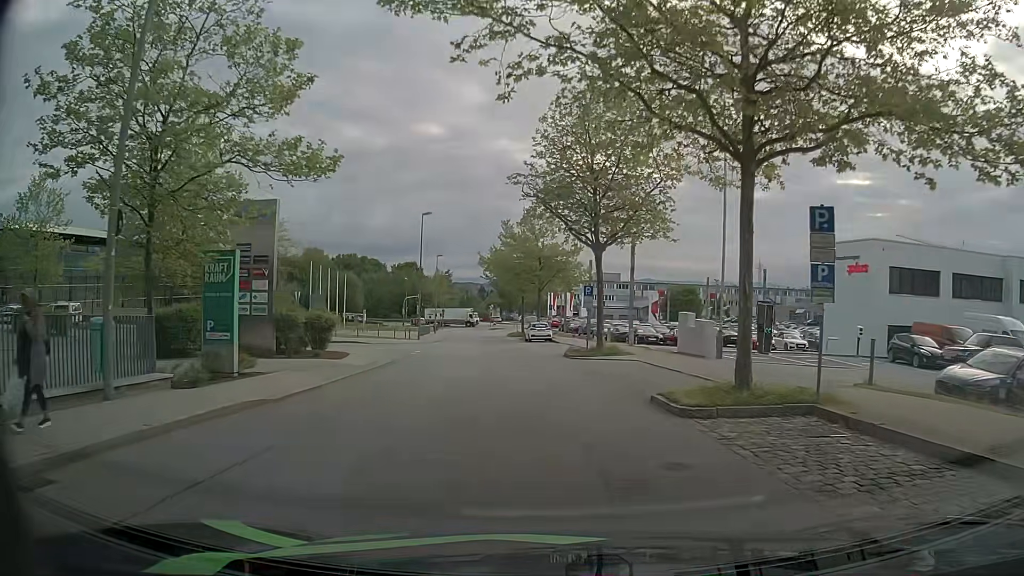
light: Day
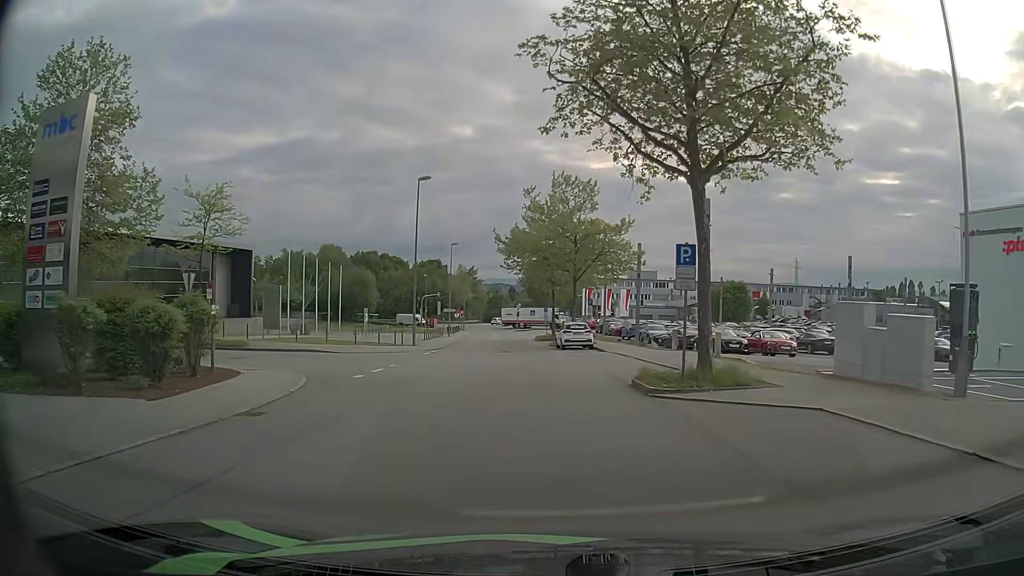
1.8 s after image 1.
(-0.3, +13.8) m; -4°
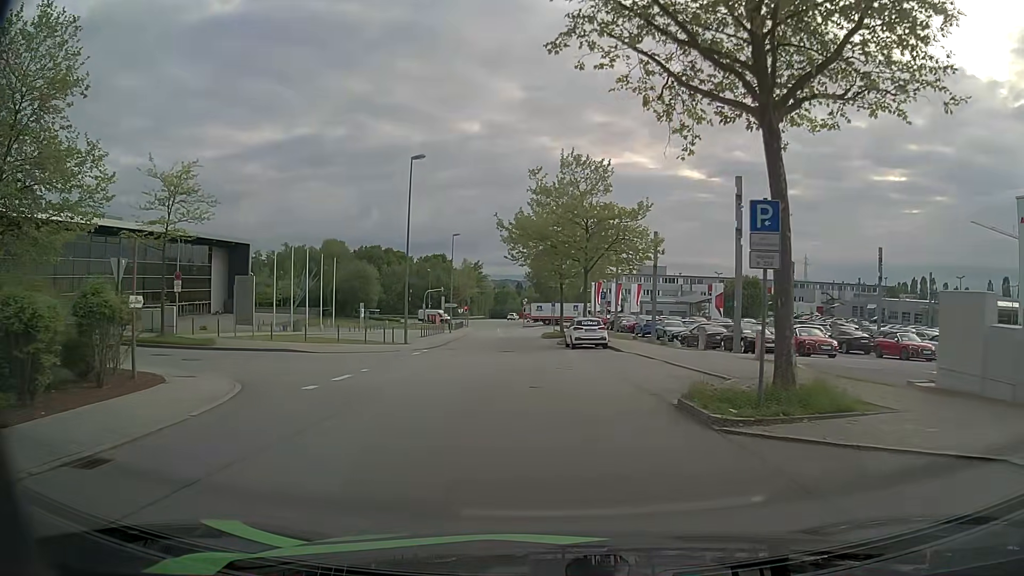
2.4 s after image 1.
(+0.1, +4.4) m; +1°
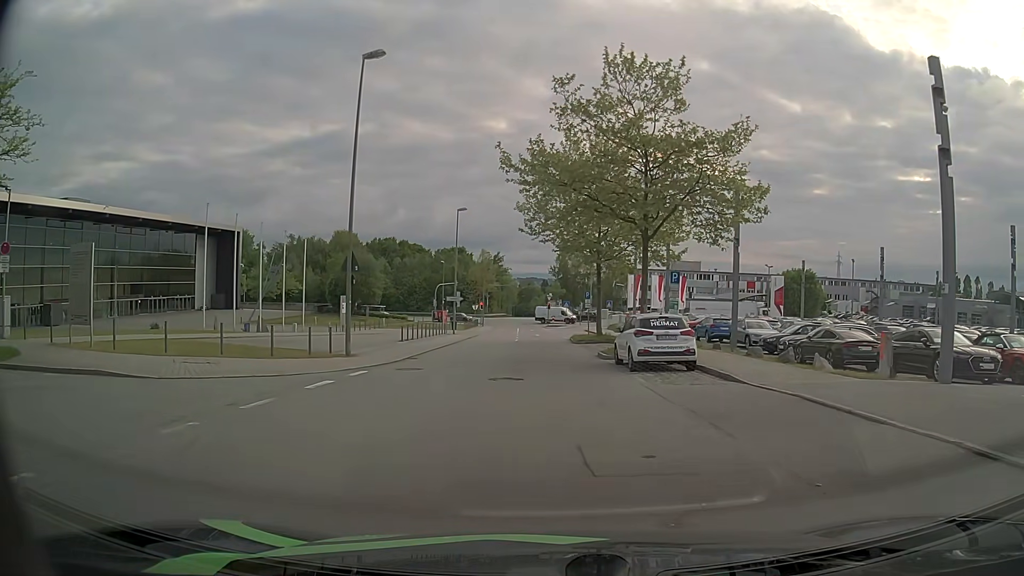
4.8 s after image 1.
(-0.3, +14.3) m; -2°
(-3, +9) (-13, +11) (-23, +12) (-33, +12) (-43, +12) (-53, +13) (-63, +13) (-73, +13) (-82, +12) (-92, +11) m
